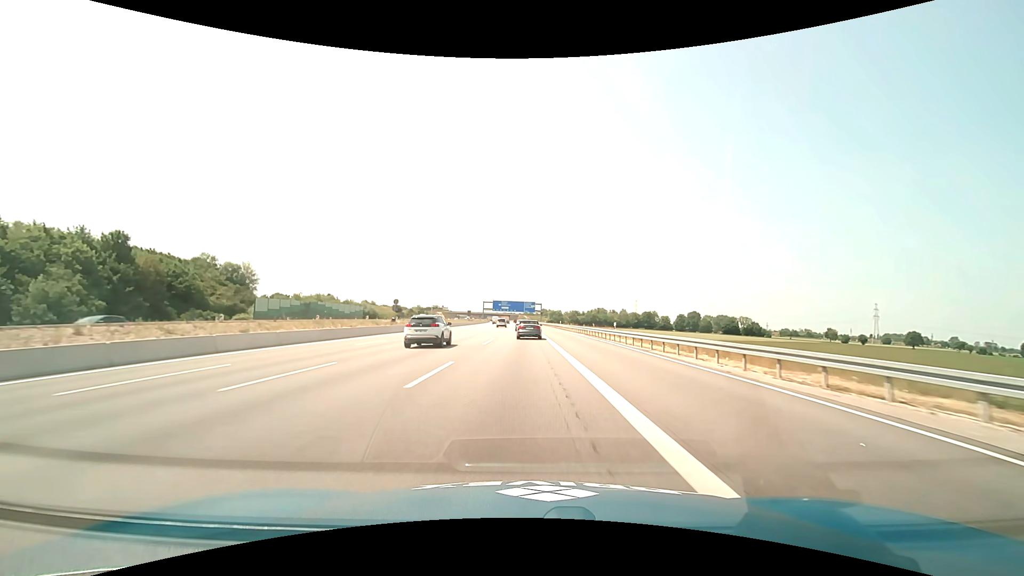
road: motorway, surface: asphalt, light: Day
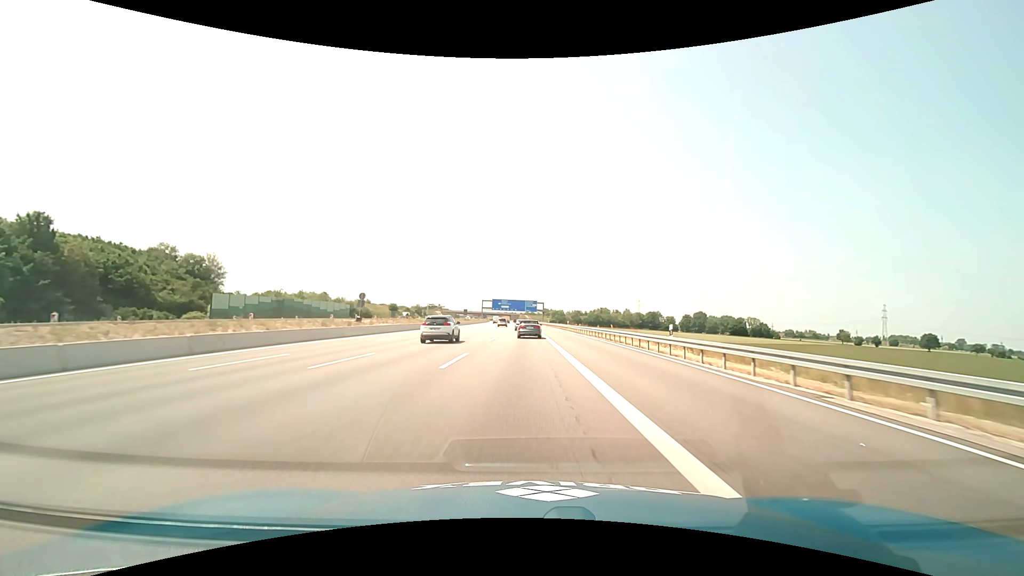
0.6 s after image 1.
(0.0, +14.0) m; 0°
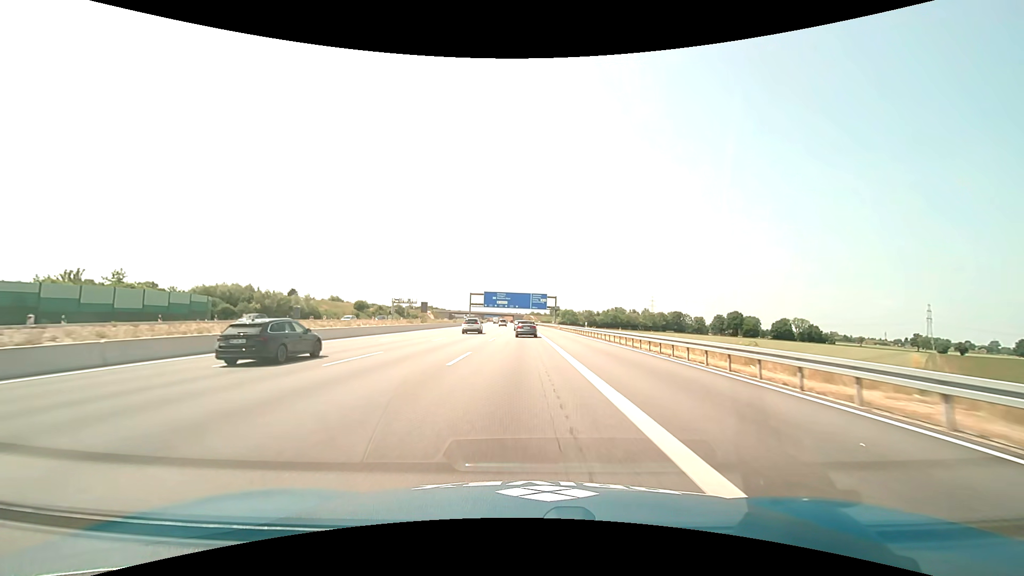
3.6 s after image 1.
(-0.3, +71.0) m; -1°
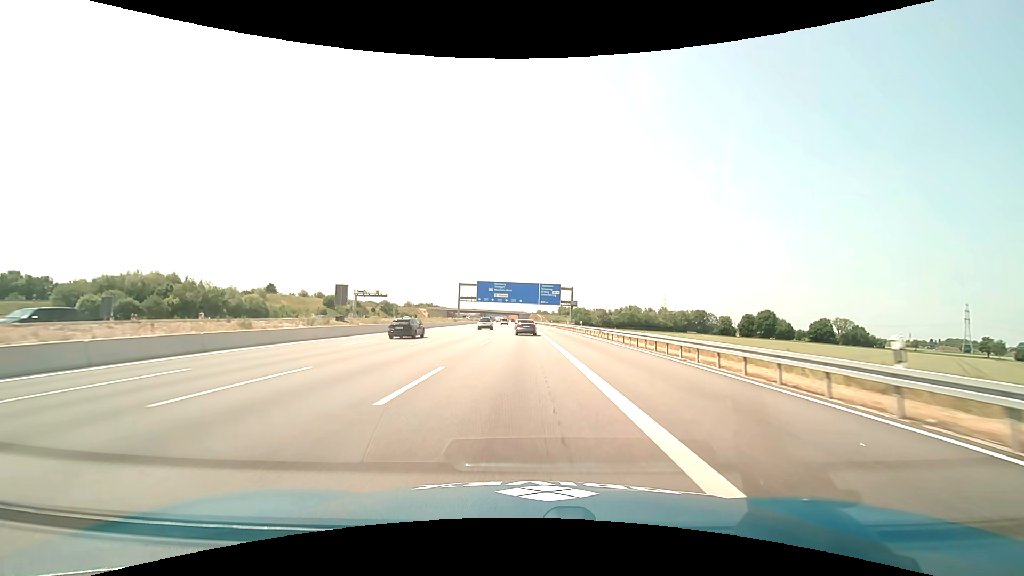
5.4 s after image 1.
(-0.2, +43.0) m; -1°
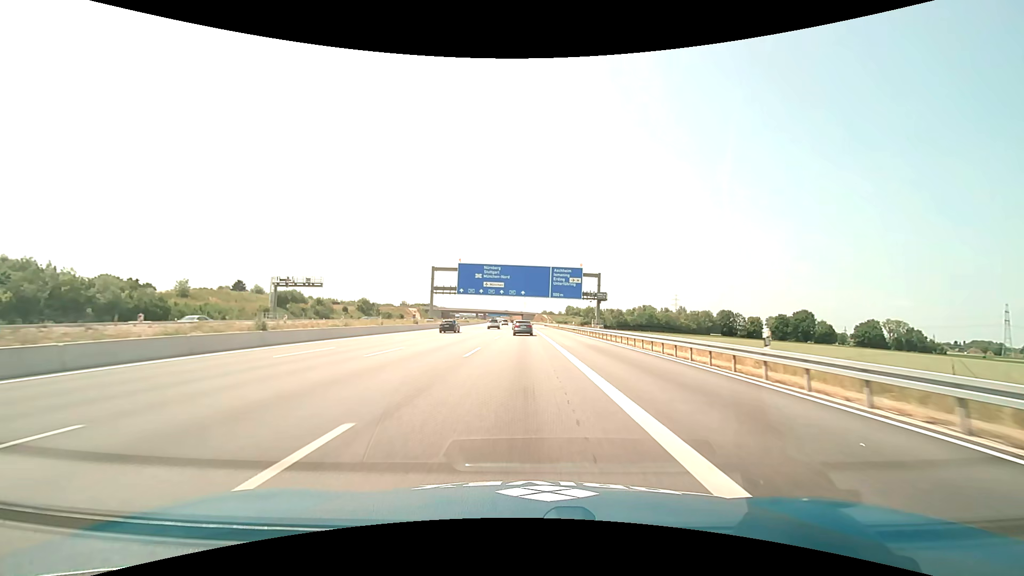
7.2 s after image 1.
(-0.3, +43.3) m; -1°
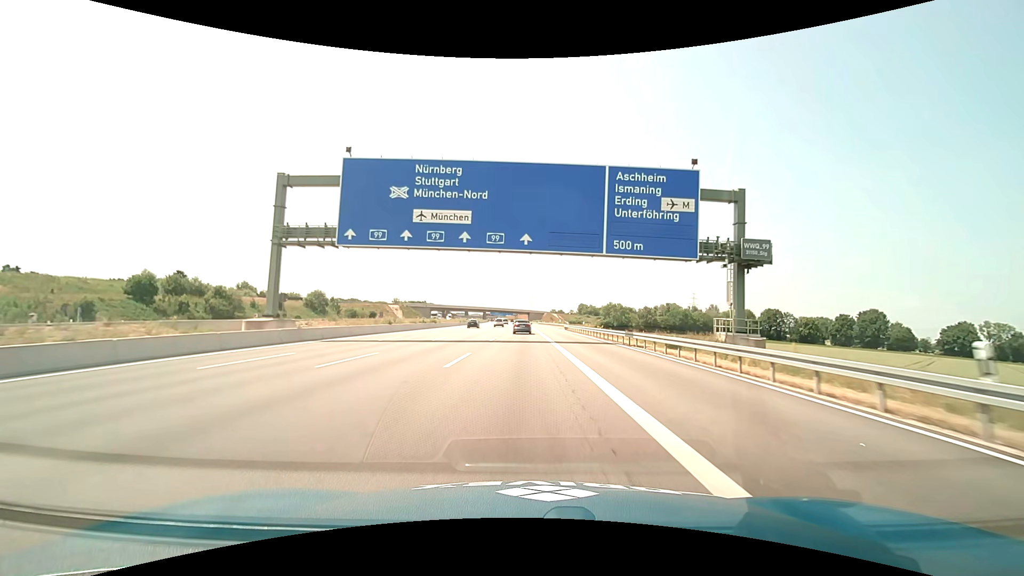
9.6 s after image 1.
(-0.3, +58.4) m; -1°
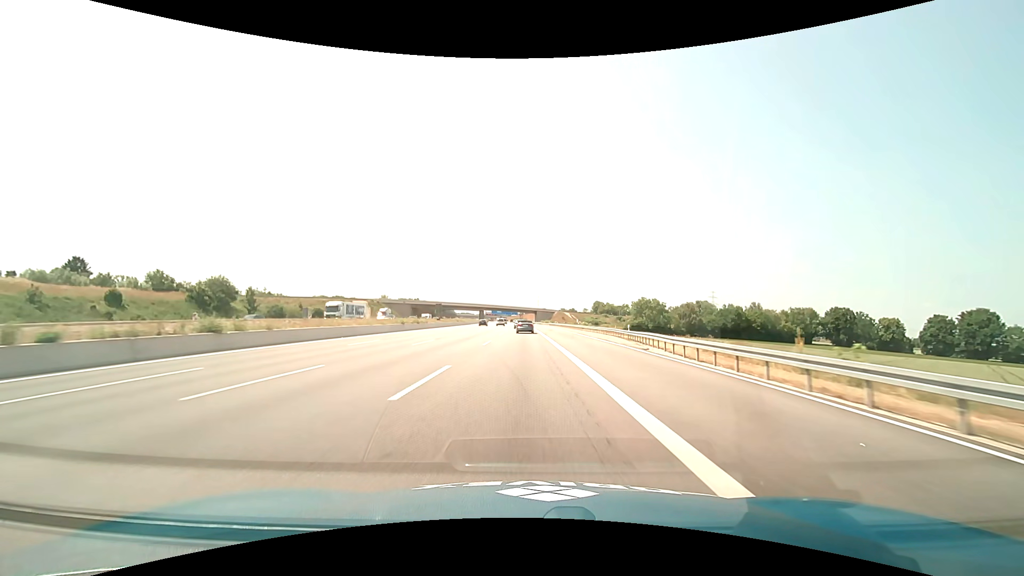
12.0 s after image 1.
(-0.4, +59.8) m; -1°
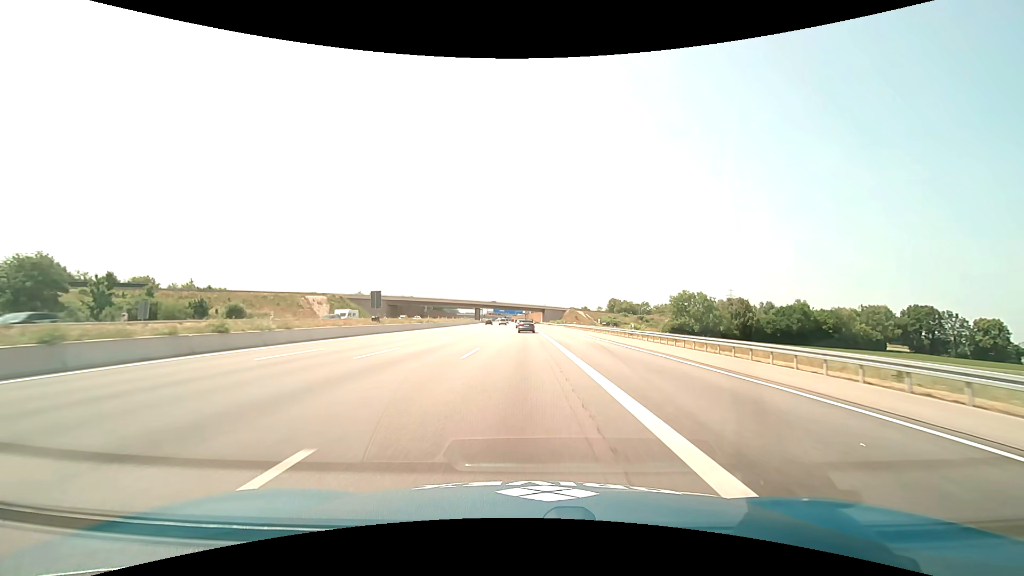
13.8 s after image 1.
(-0.2, +45.2) m; -1°
(0, +10) (0, +20) (0, +30) (0, +40) (0, +50) (0, +60) (-1, +70) (-1, +80) (-1, +90) (-1, +100) m
